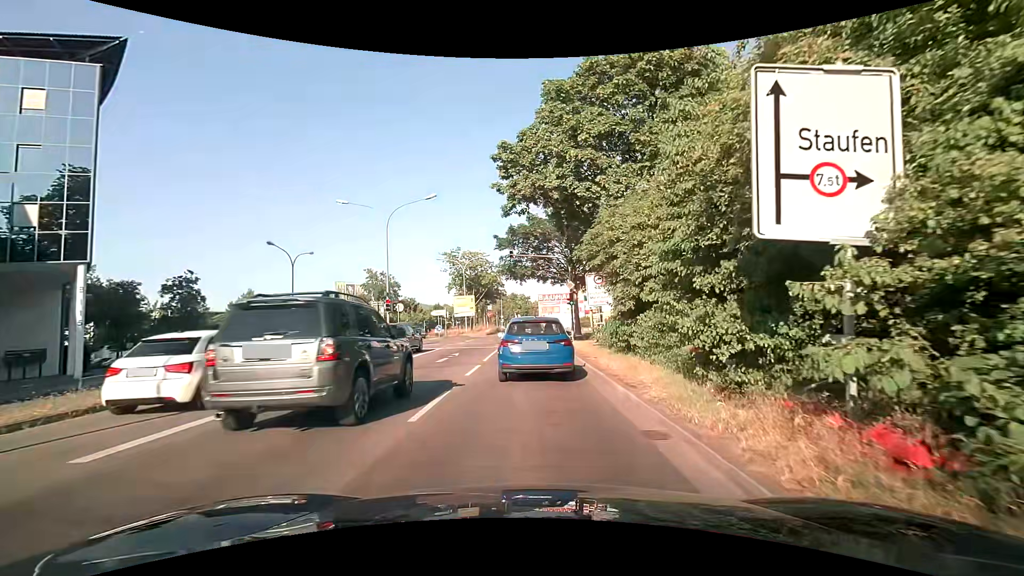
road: primary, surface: asphalt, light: Day
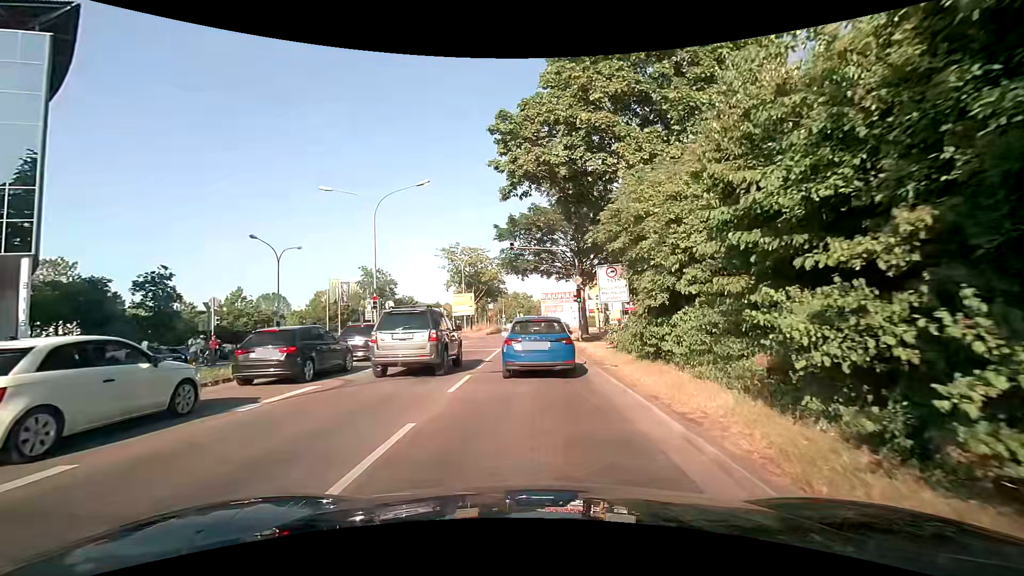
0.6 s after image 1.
(0.0, +3.2) m; -1°
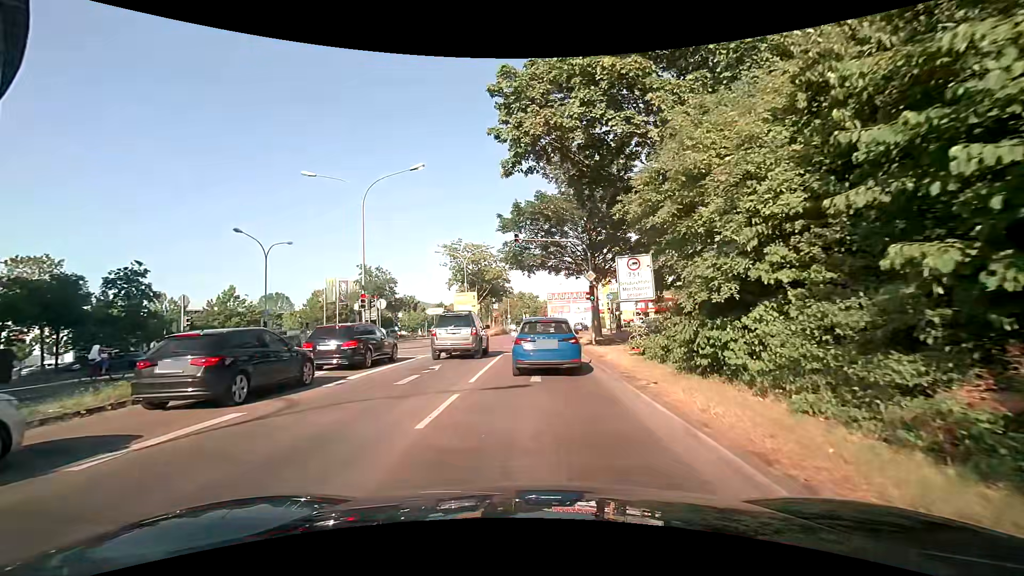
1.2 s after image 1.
(0.0, +3.3) m; -1°
(0, +10) (-1, +20) (-2, +30) (-2, +40) (-1, +50) (-1, +60) (-1, +70) (-1, +80) (0, +90) (0, +100) m
